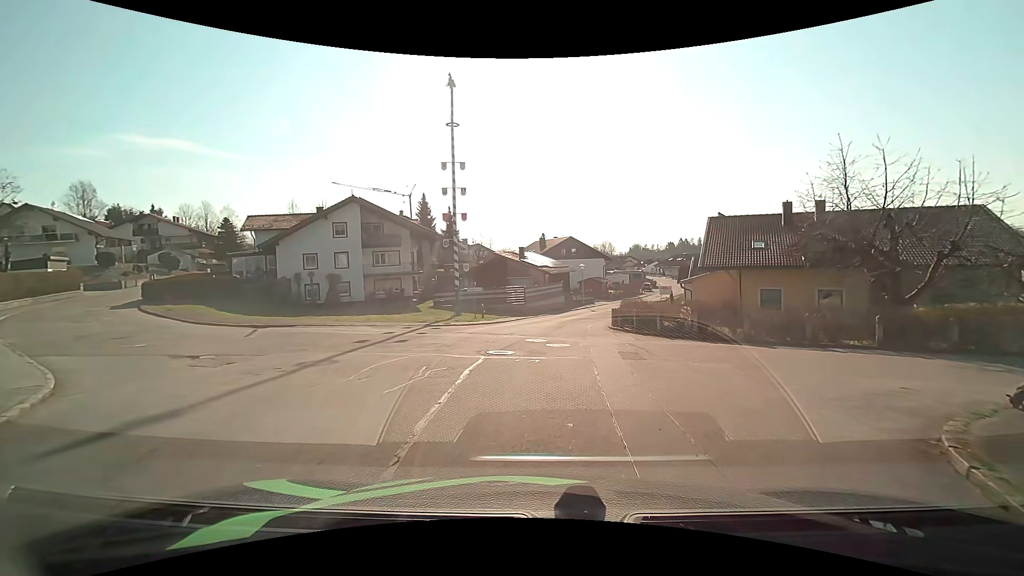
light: Day
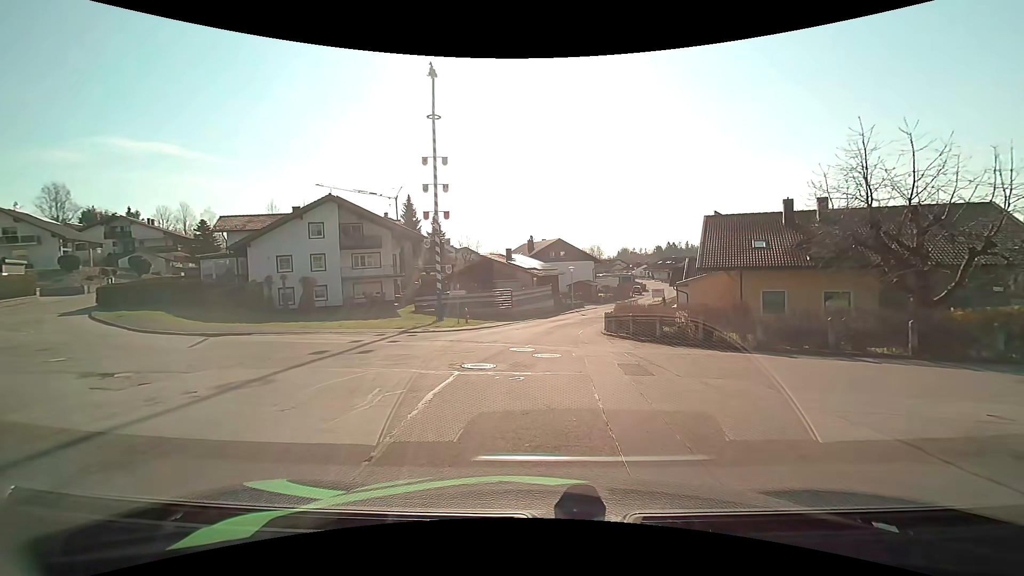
(0.0, +2.2) m; +2°
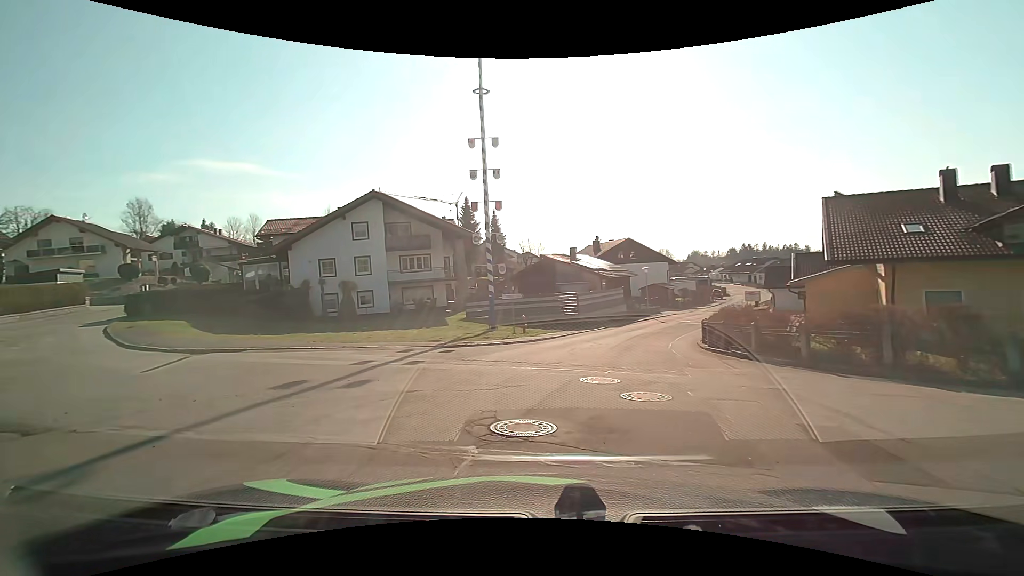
(-0.2, +5.5) m; -7°
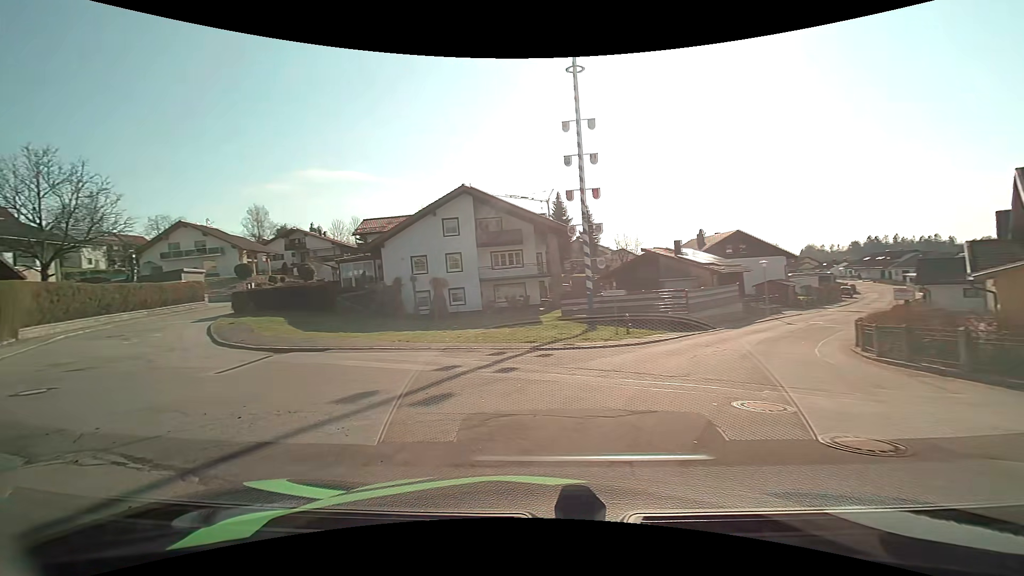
(-0.2, +2.4) m; -10°
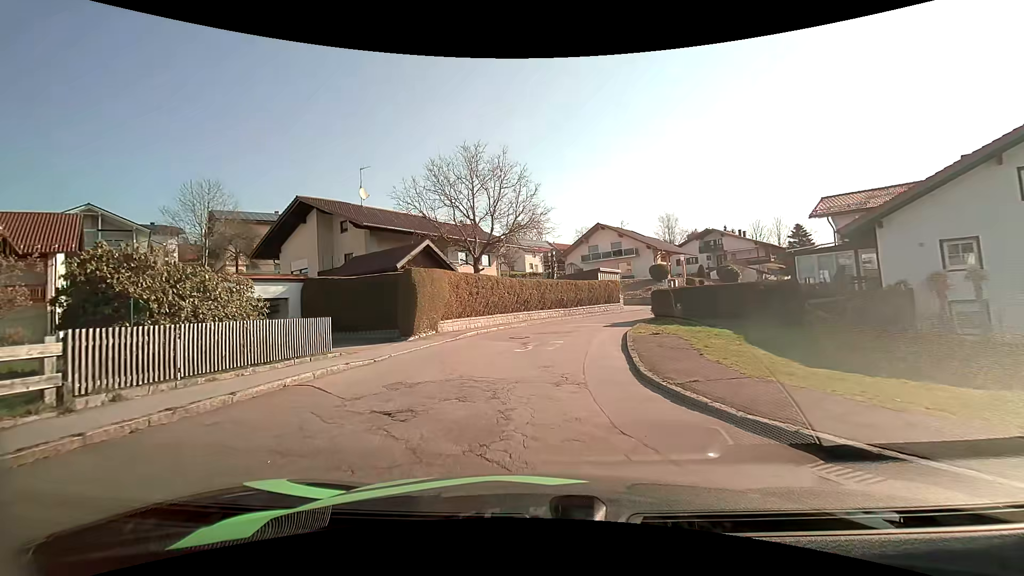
(-5.1, +10.0) m; -47°
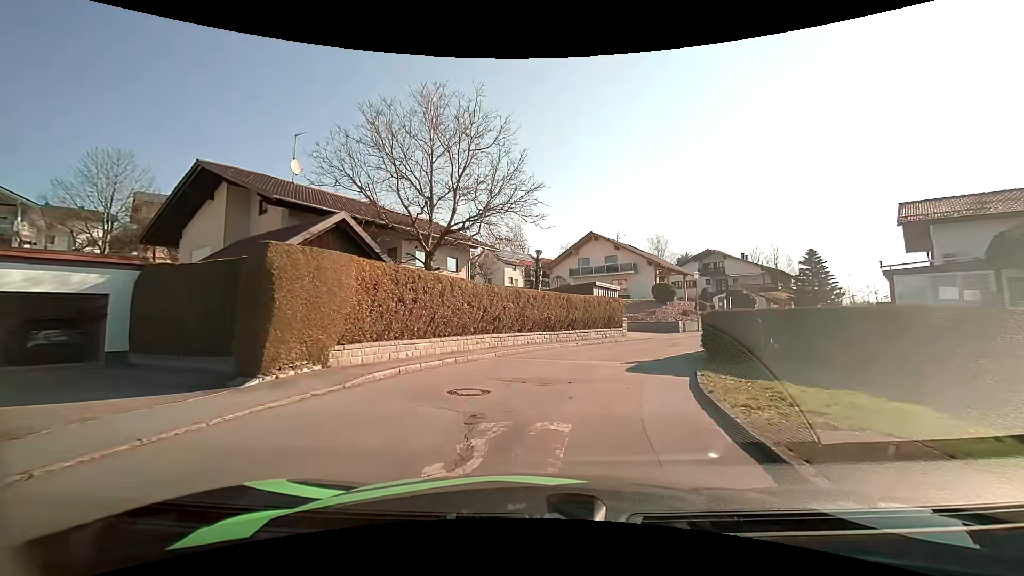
(+0.2, +9.7) m; +2°
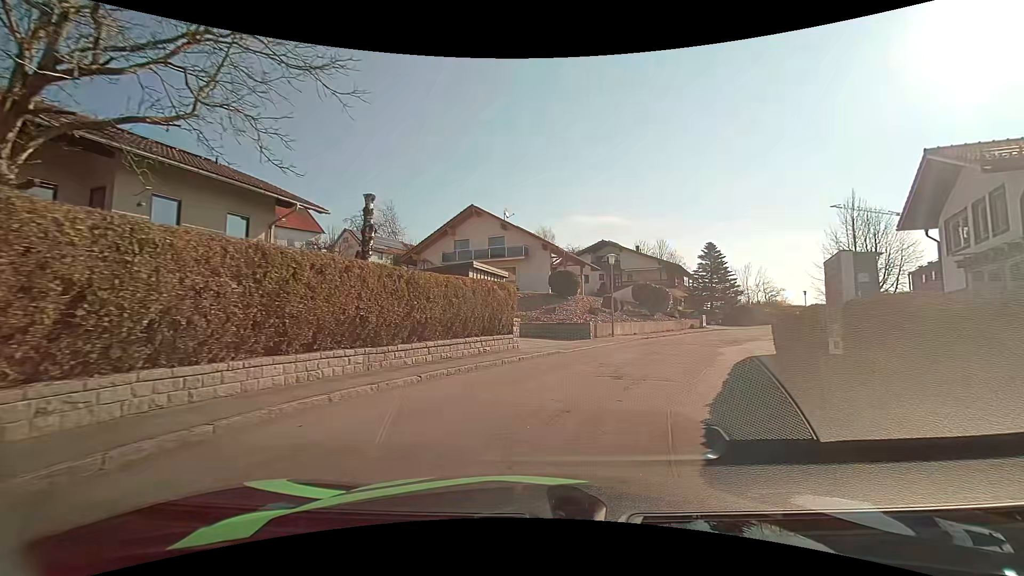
(+1.7, +12.6) m; +15°
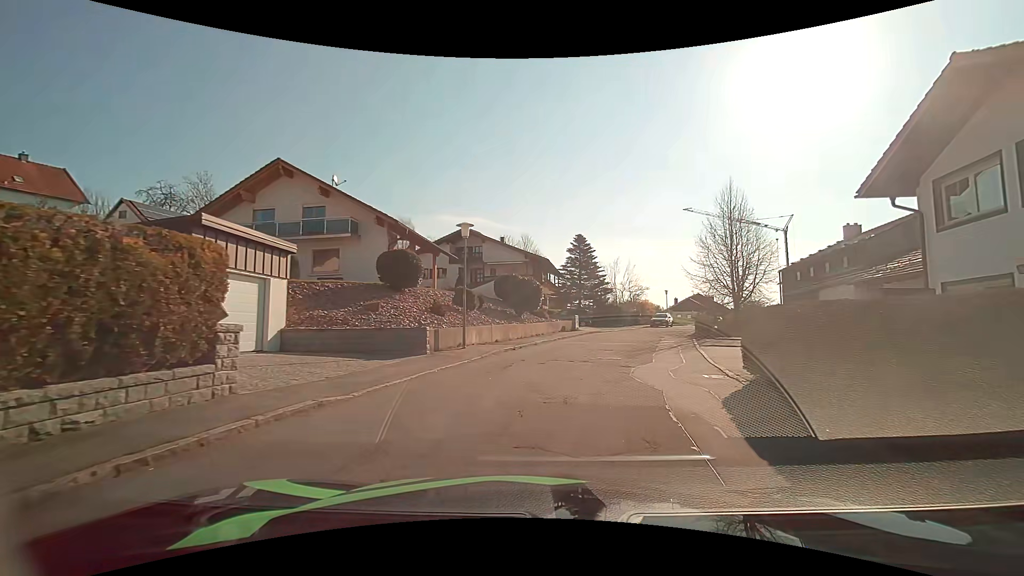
(+1.2, +9.6) m; +15°
